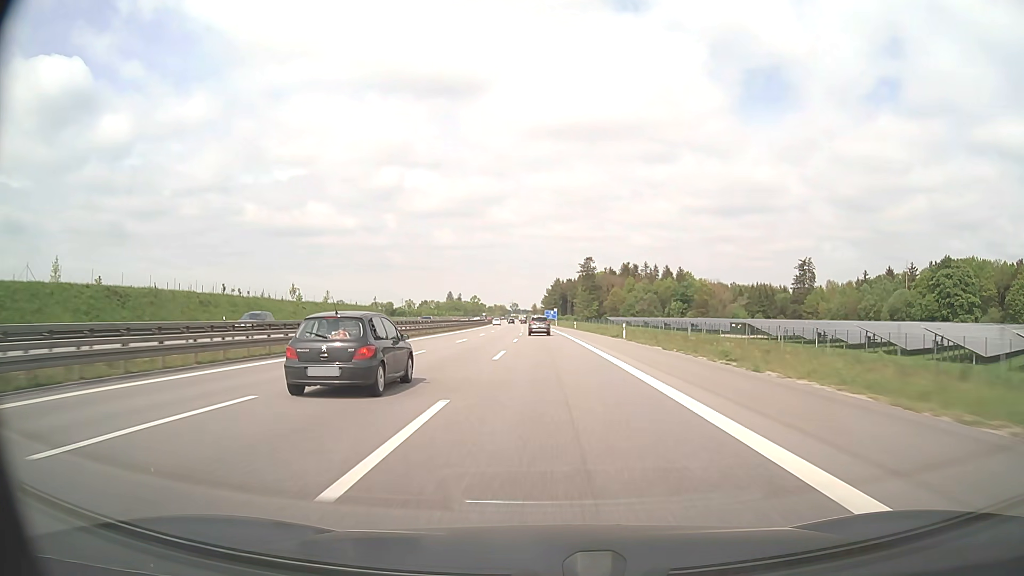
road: motorway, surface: asphalt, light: Day
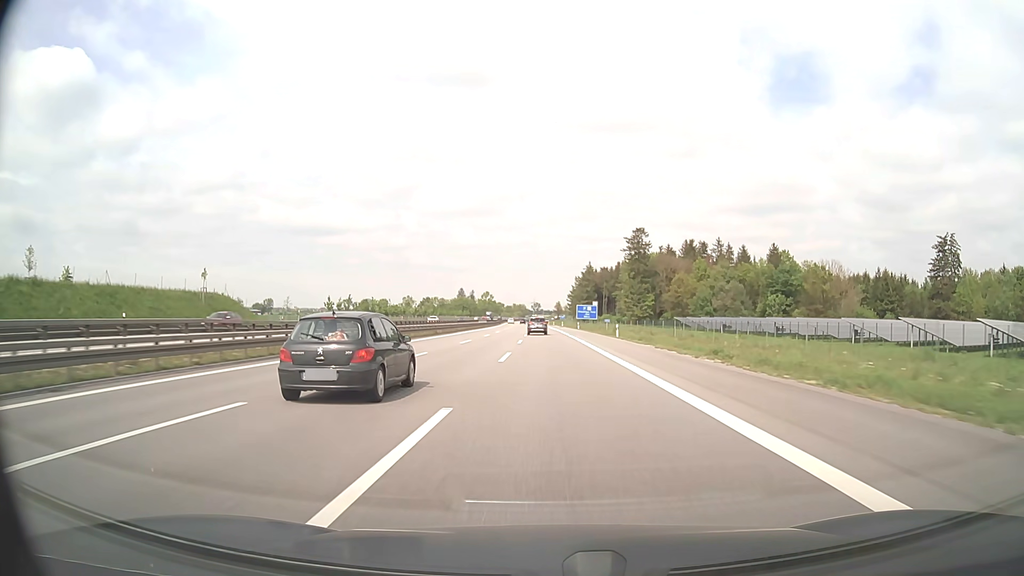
(-1.7, +91.1) m; -2°
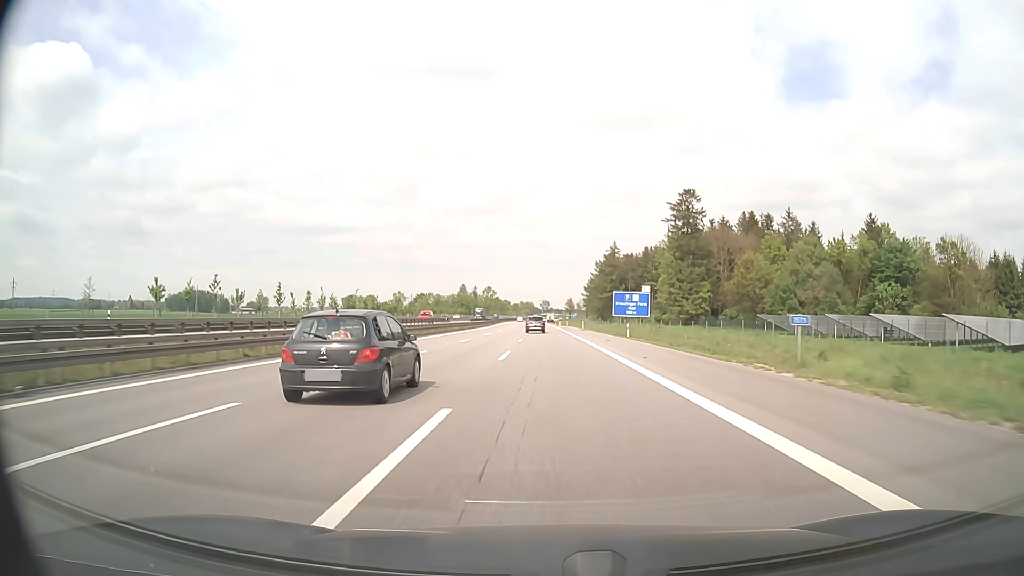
(-0.4, +54.5) m; -1°
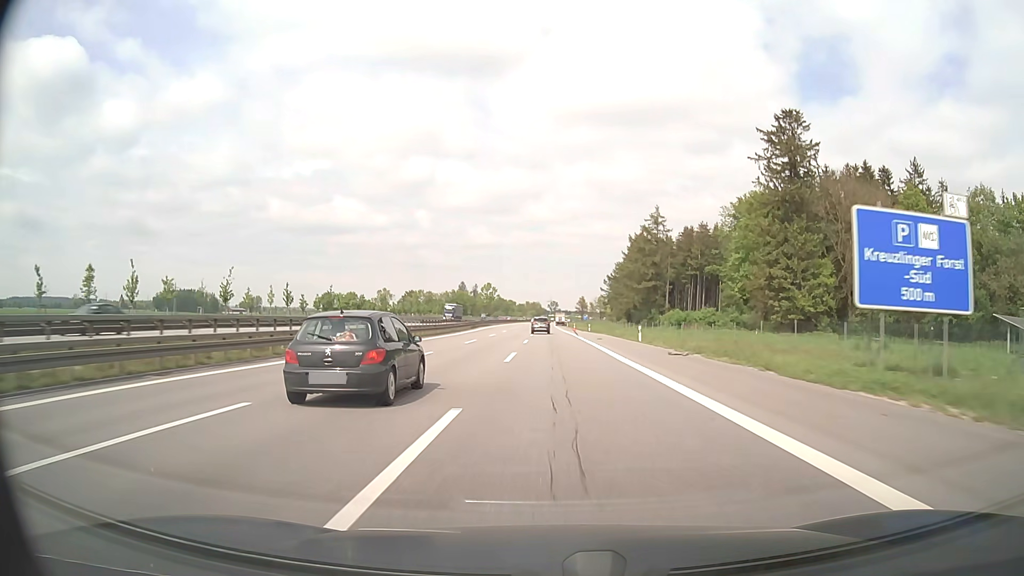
(-0.4, +54.0) m; -1°
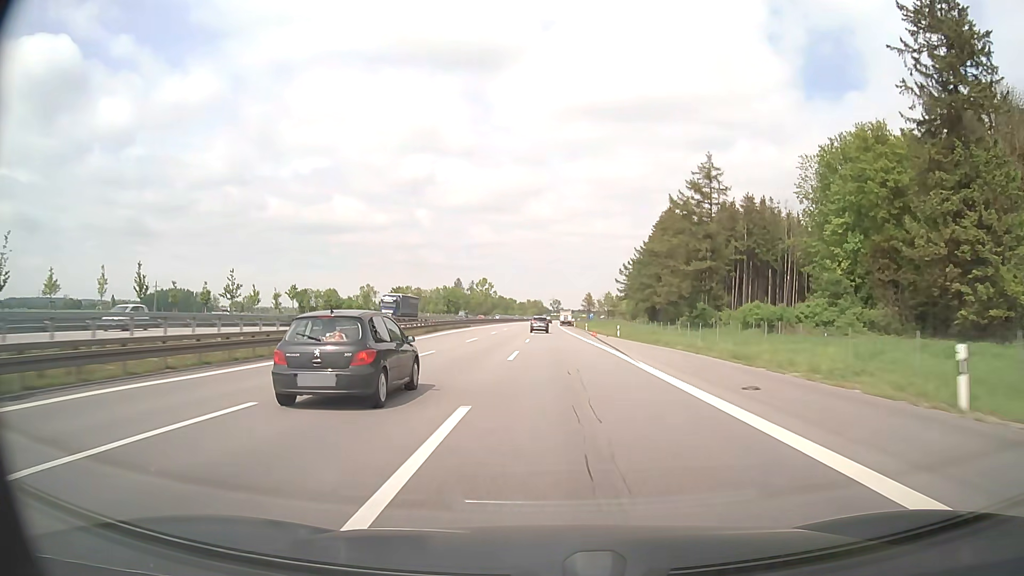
(0.0, +36.0) m; 0°
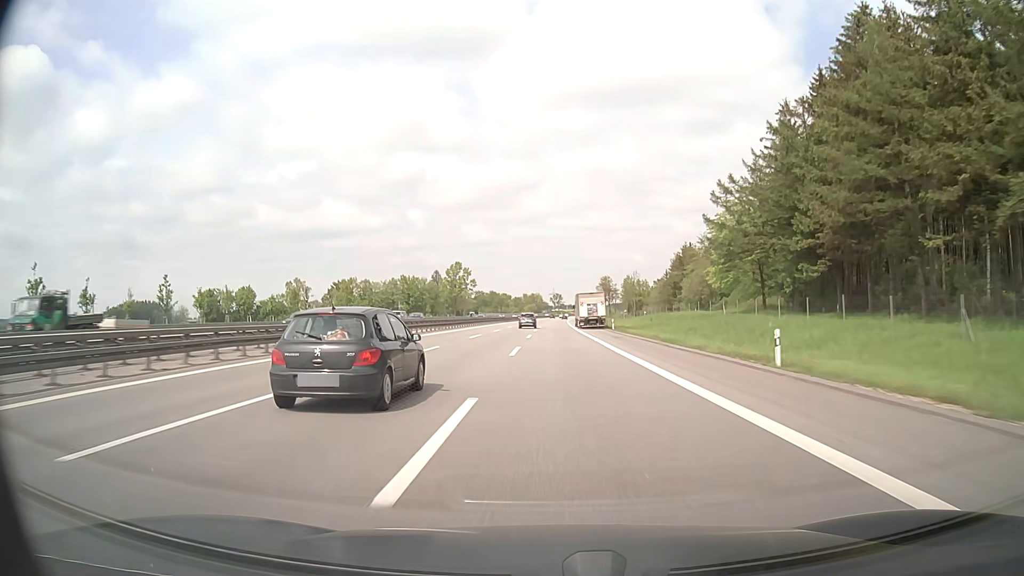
(0.0, +89.1) m; 0°
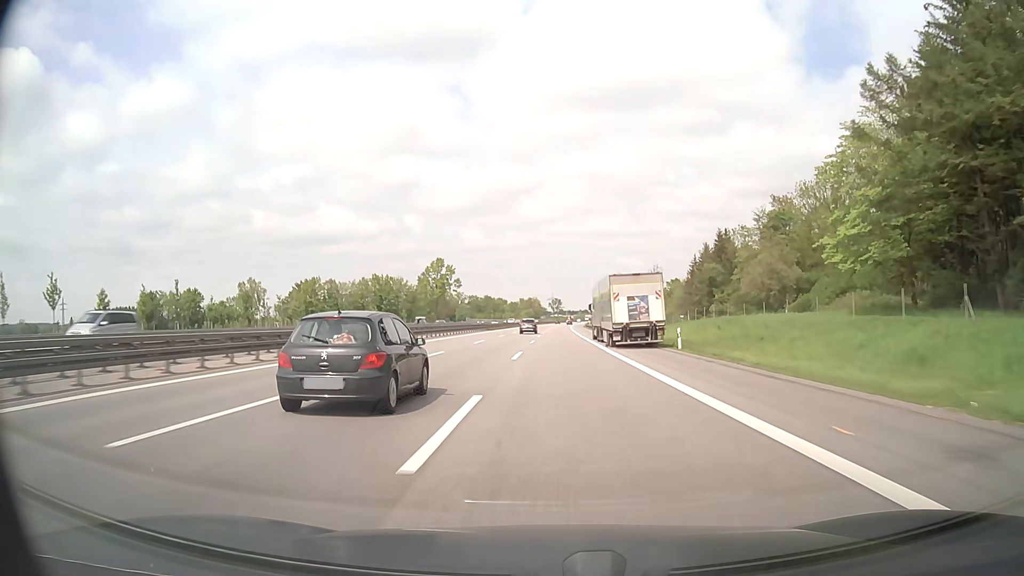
(0.0, +35.0) m; 0°
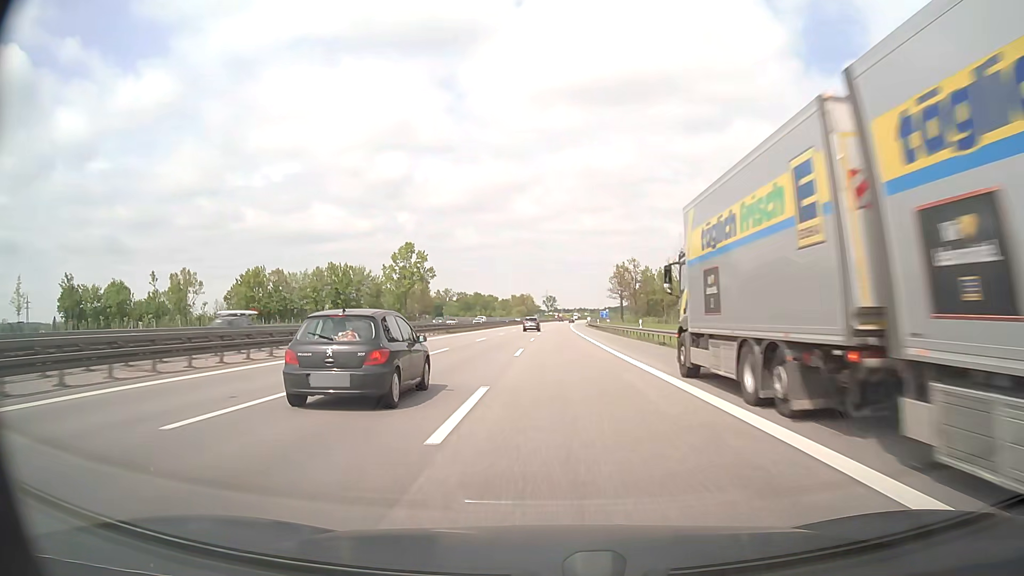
(+0.3, +34.6) m; +1°
(0, +10) (0, +20) (0, +30) (0, +40) (+1, +50) (+1, +60) (+1, +70) (+1, +80) (+2, +90) (+2, +100) m
